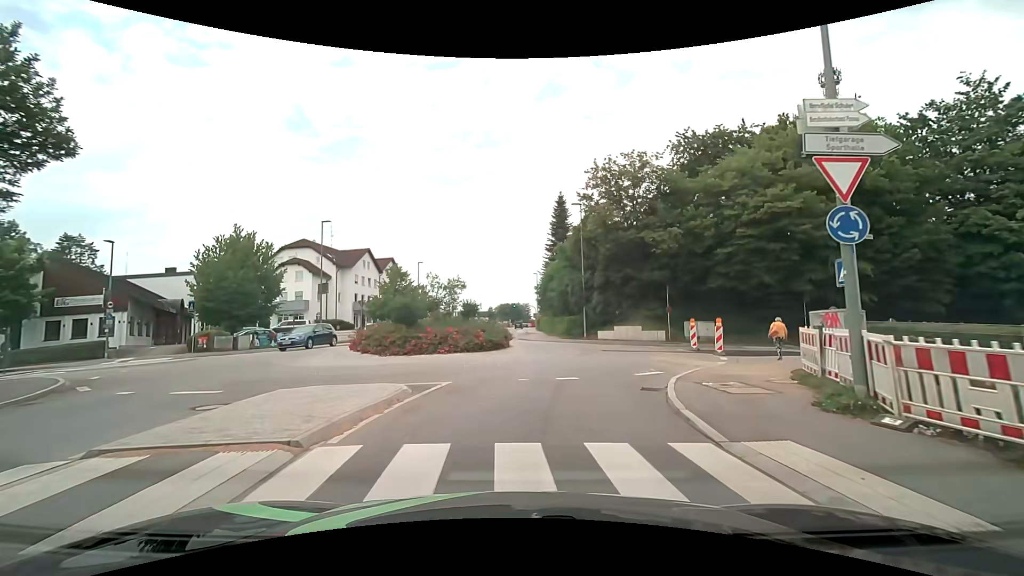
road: tertiary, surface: asphalt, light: Day
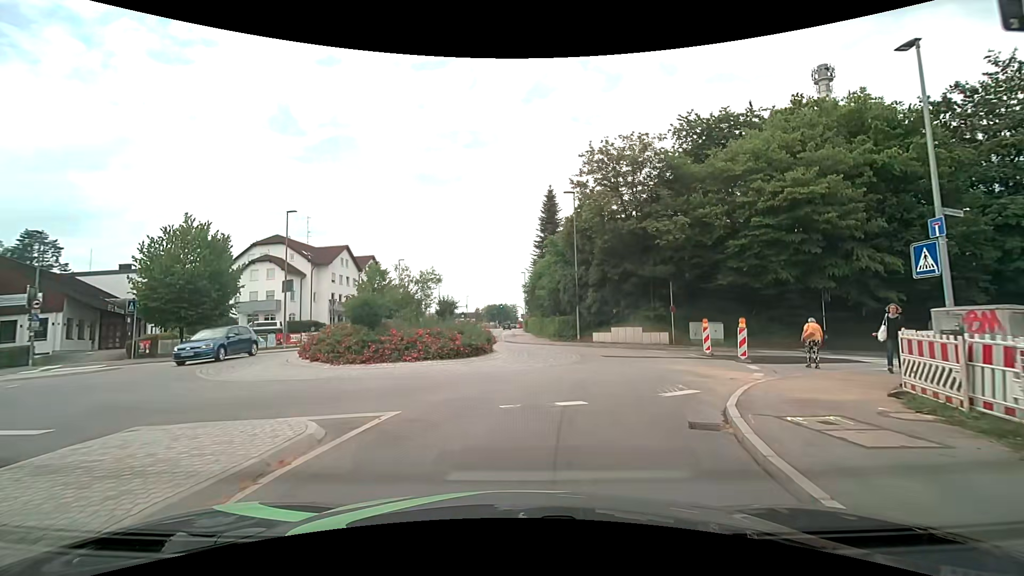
(+0.1, +3.6) m; +2°
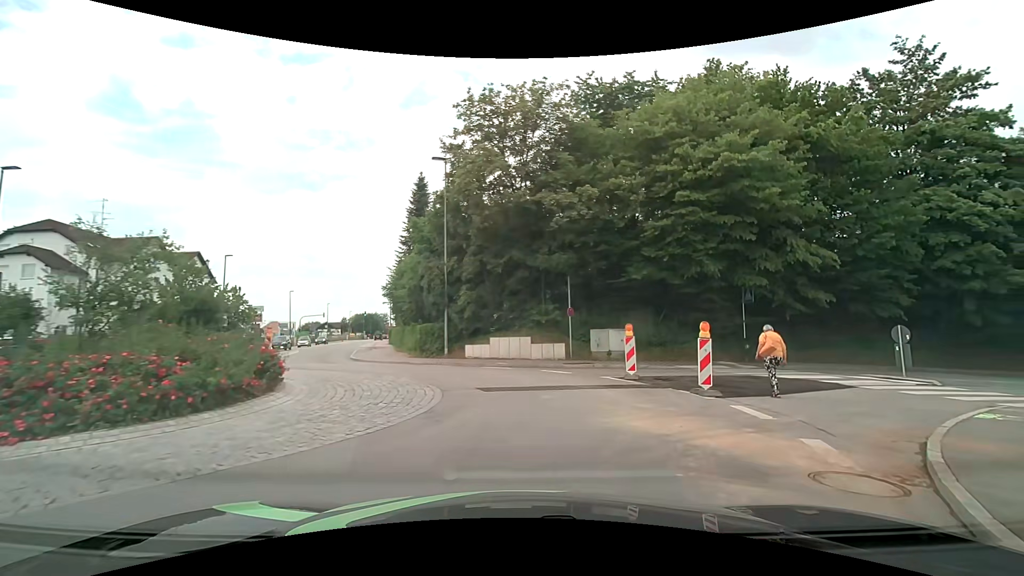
(+0.8, +8.5) m; +14°
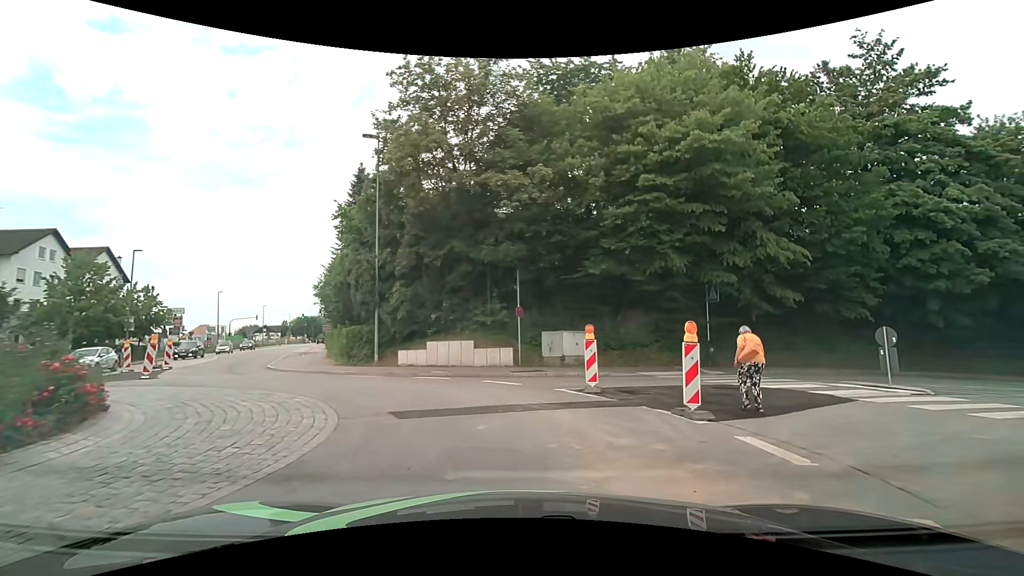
(+0.2, +3.1) m; +6°
